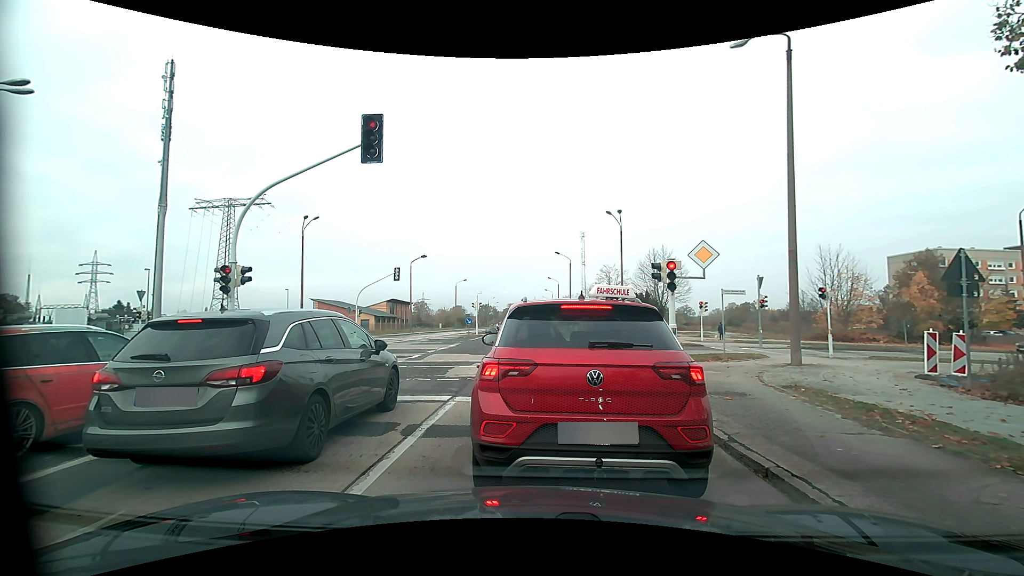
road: tertiary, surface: asphalt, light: Day
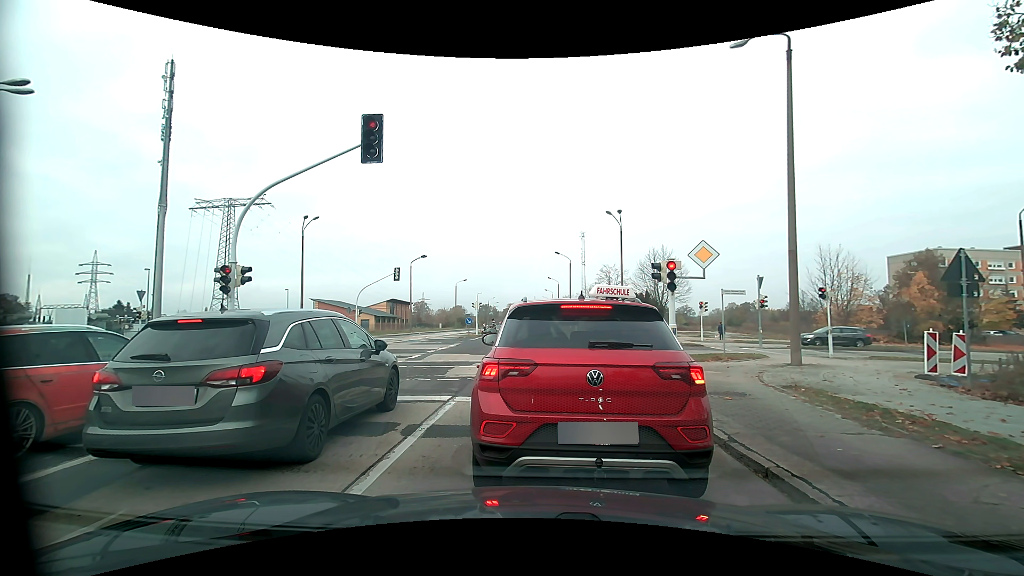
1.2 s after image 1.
(0.0, 0.0) m; 0°
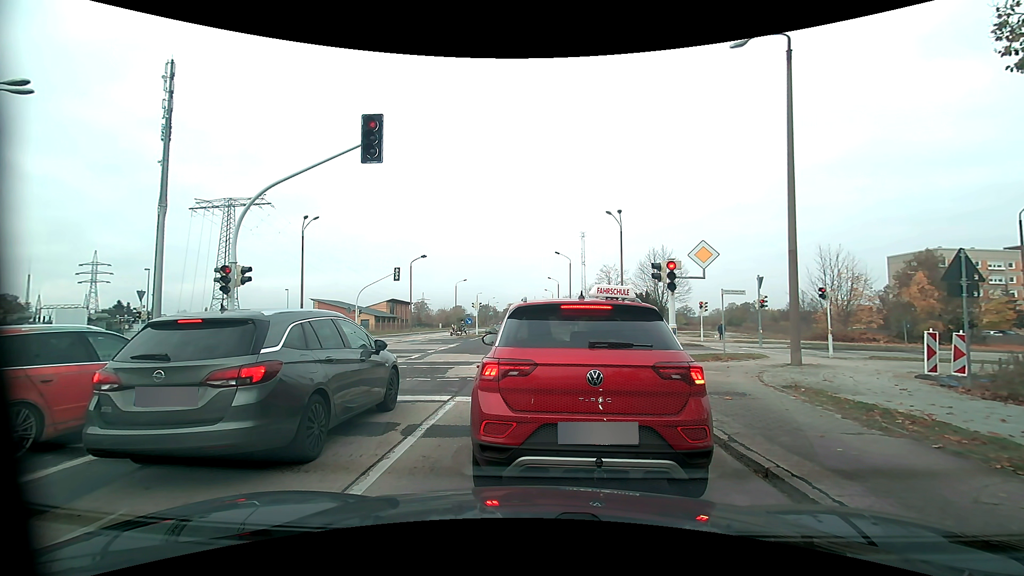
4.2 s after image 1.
(0.0, 0.0) m; 0°
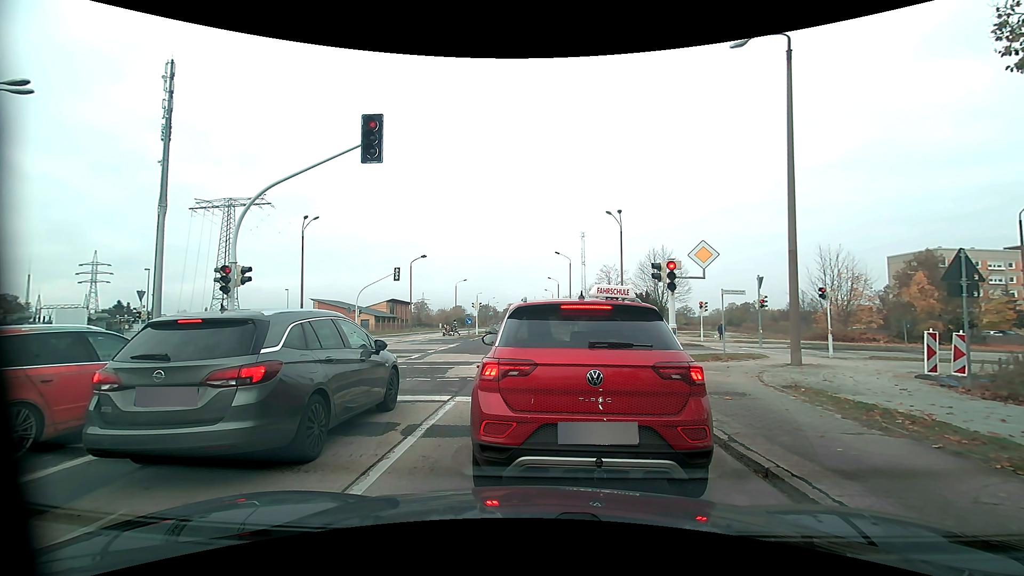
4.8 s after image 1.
(0.0, 0.0) m; 0°
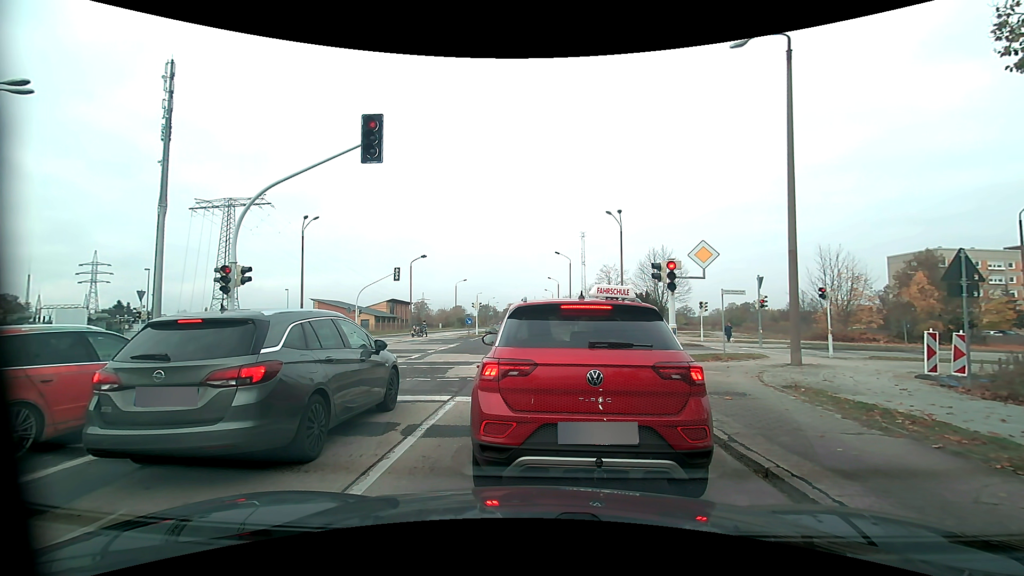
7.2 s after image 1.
(0.0, 0.0) m; 0°
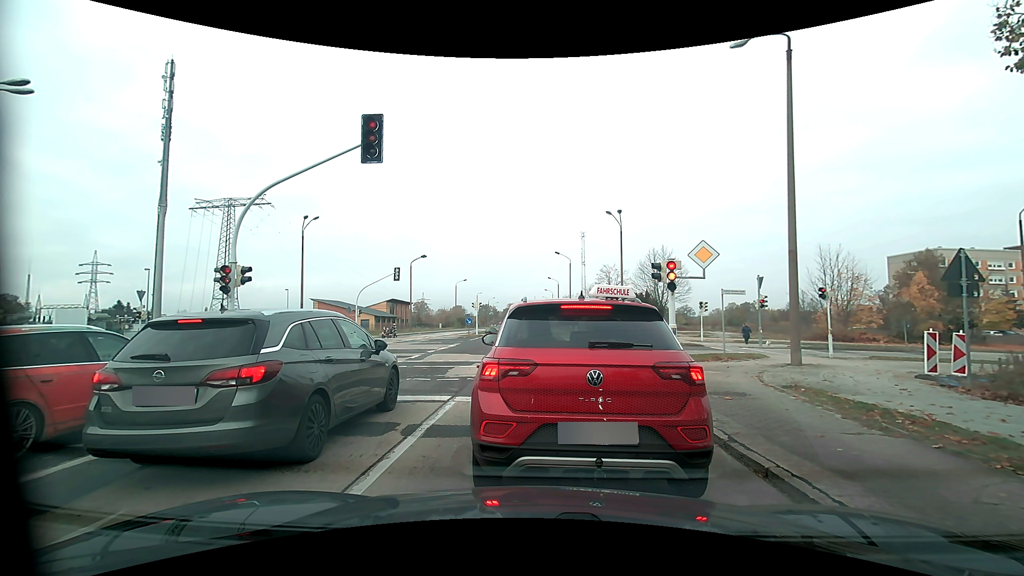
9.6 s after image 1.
(0.0, 0.0) m; 0°
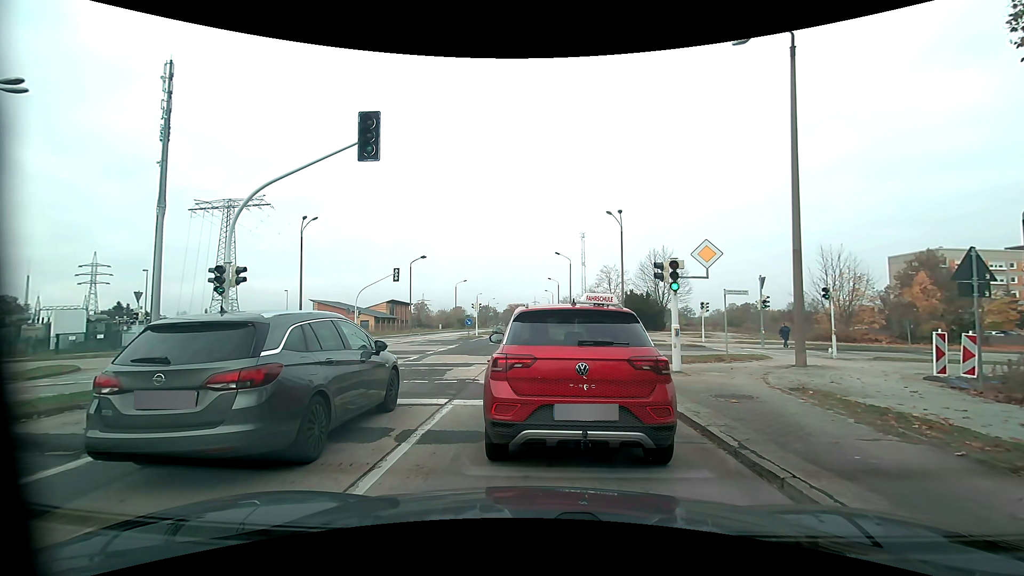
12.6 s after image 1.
(0.0, +0.3) m; 0°
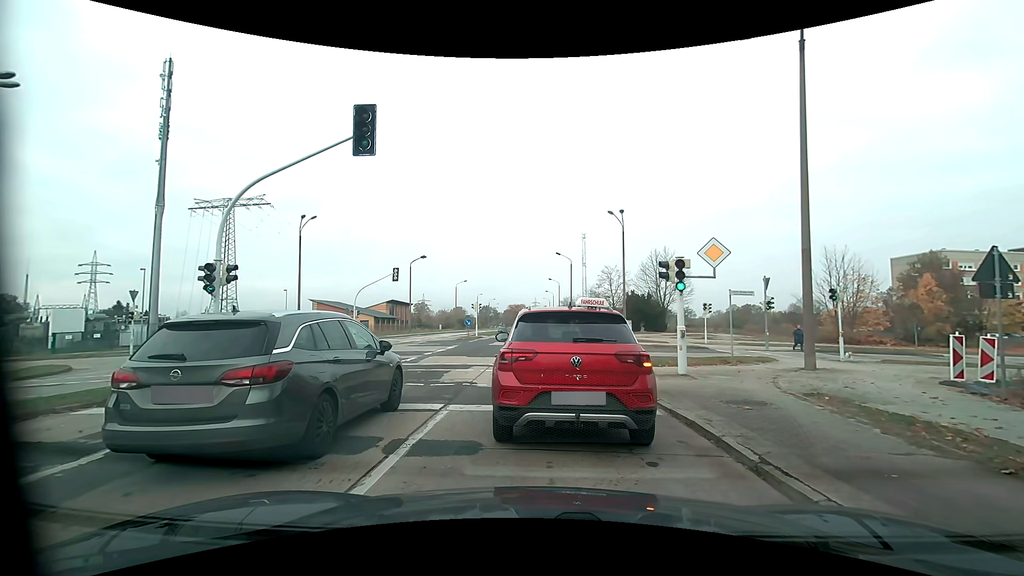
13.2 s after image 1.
(0.0, +0.5) m; 0°
(0, +10) (-1, +20) (-1, +30) (-1, +40) (-1, +50) (-1, +60) (-2, +70) (-2, +80) (-2, +90) (-2, +100) m
